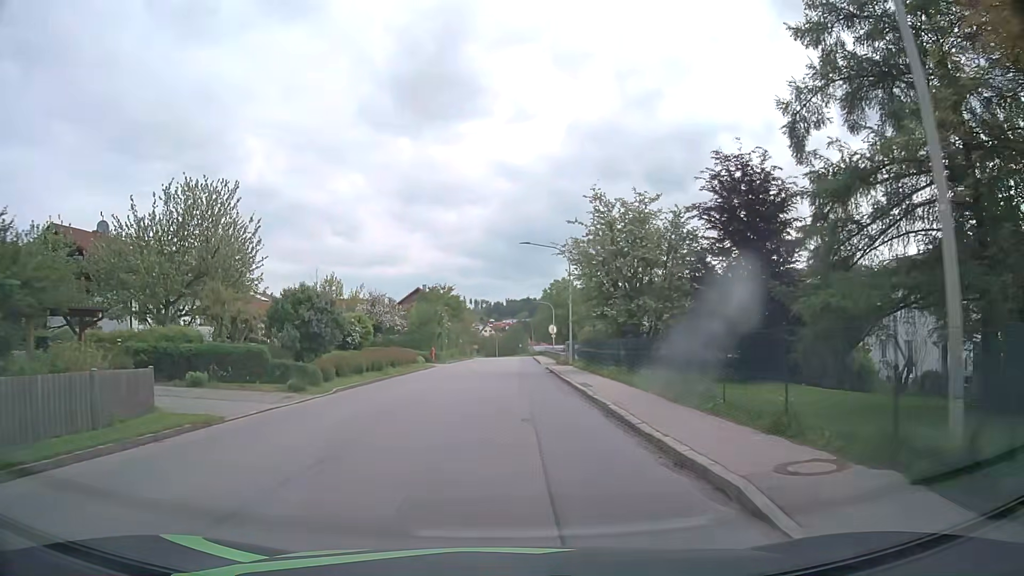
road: tertiary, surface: asphalt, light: Day
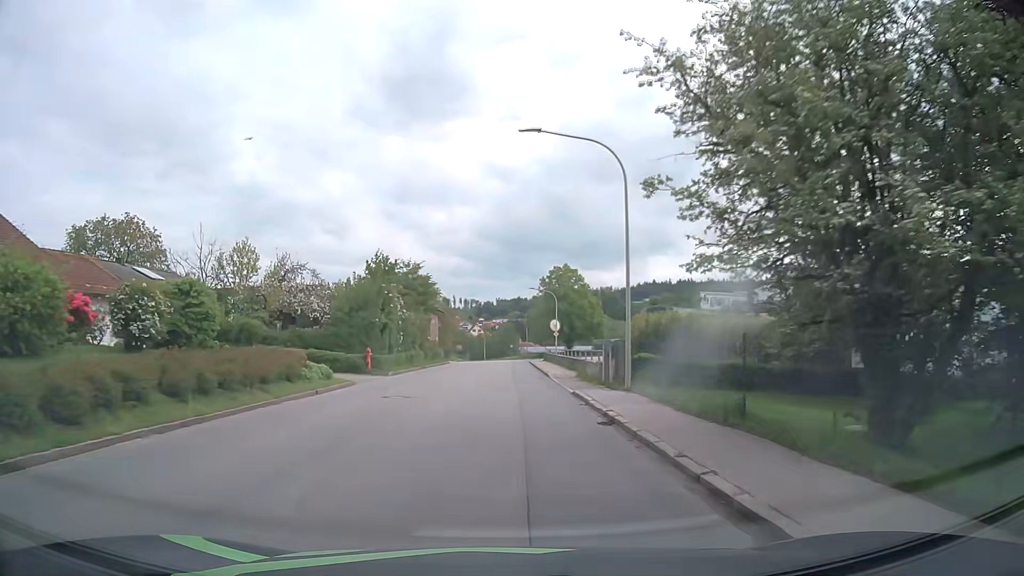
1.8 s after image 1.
(+0.1, +21.5) m; +1°
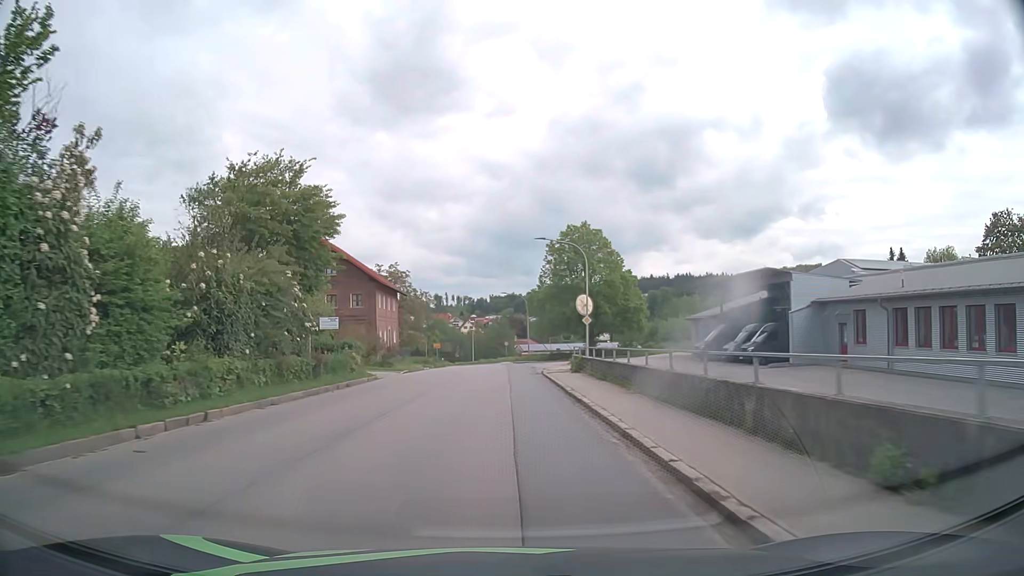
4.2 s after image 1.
(+0.2, +30.9) m; +1°
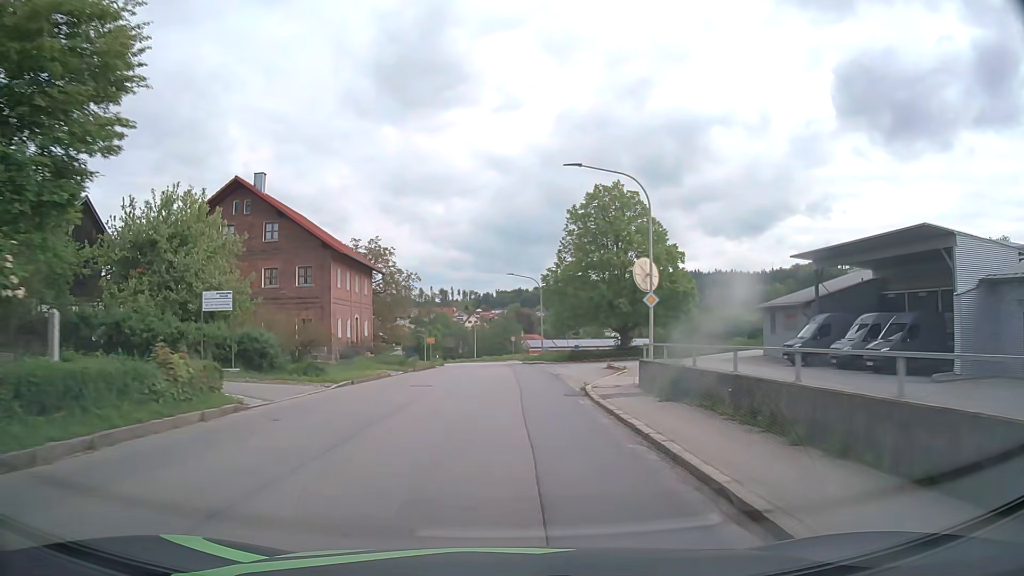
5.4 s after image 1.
(-0.1, +15.4) m; 0°
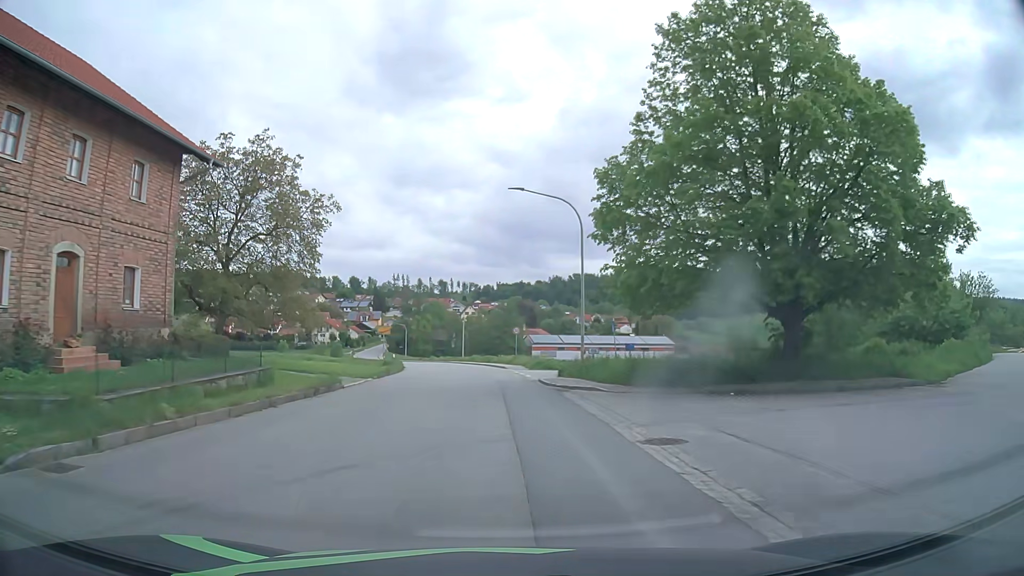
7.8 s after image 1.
(-0.1, +30.5) m; 0°
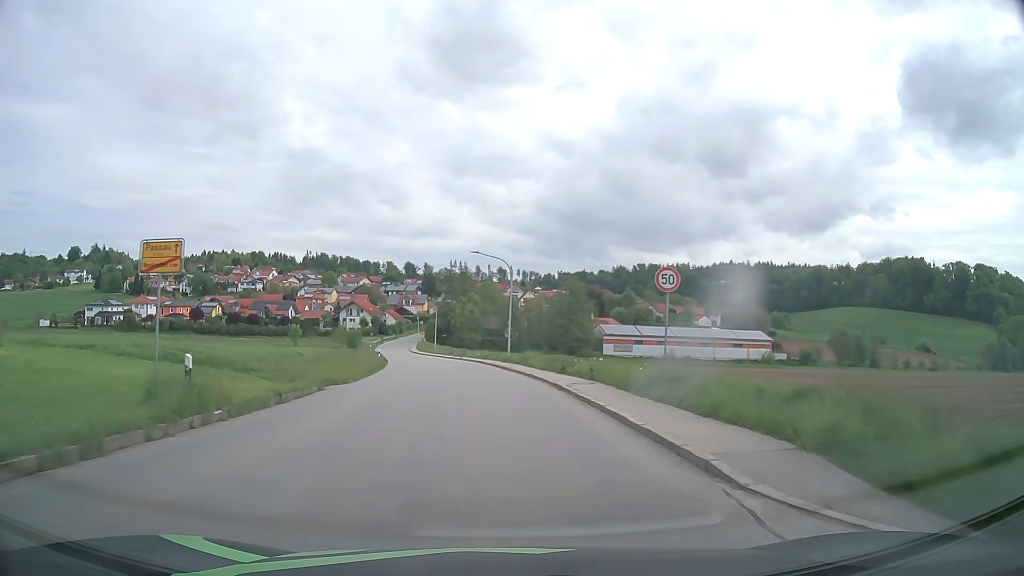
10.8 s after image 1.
(-1.4, +38.5) m; -5°
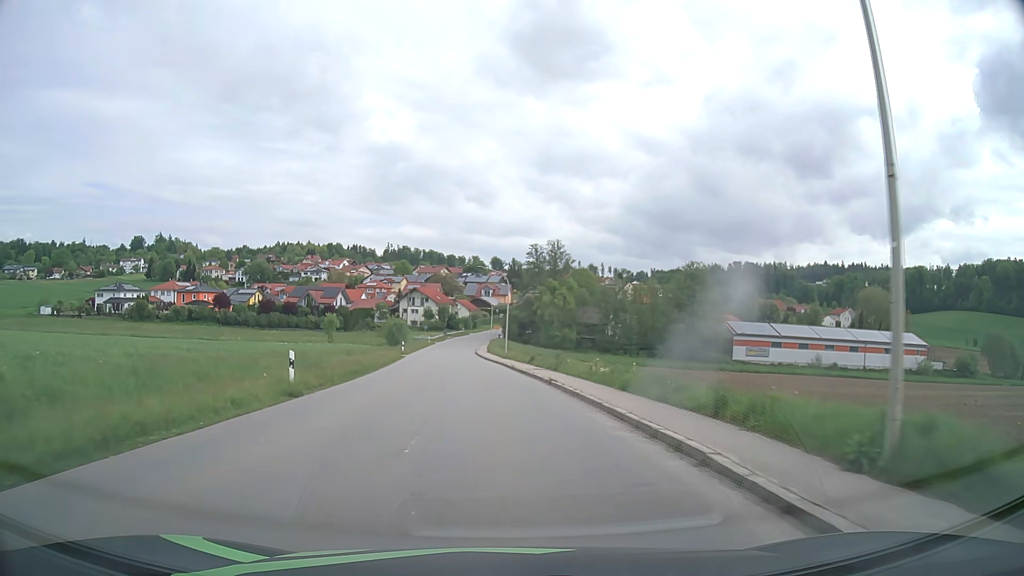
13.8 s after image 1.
(-2.5, +39.5) m; -8°
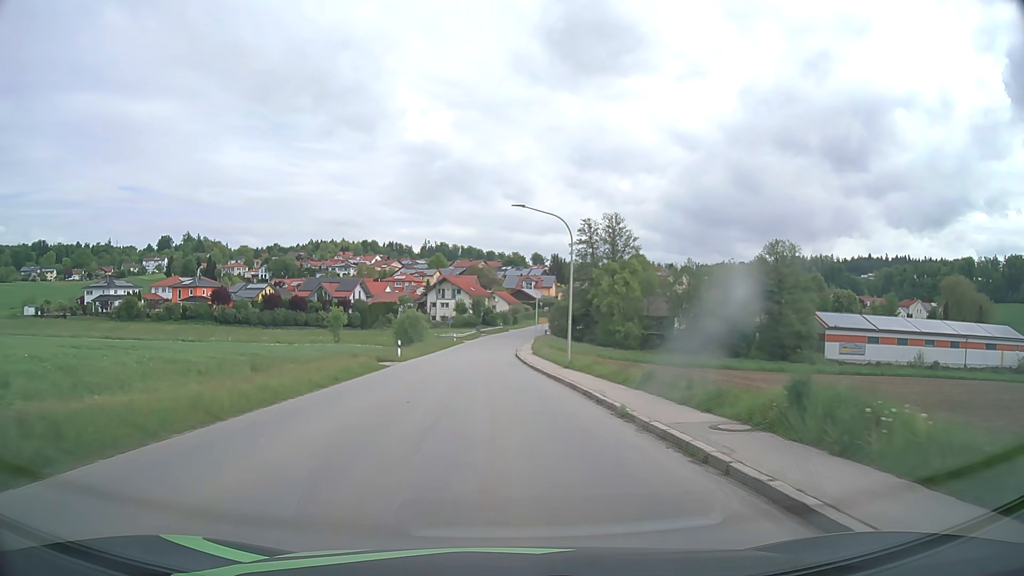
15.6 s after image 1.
(-0.8, +23.7) m; -3°
(0, +10) (0, +20) (0, +30) (-1, +40) (-1, +50) (-1, +60) (0, +70) (0, +80) (+1, +90) (+2, +100) m
